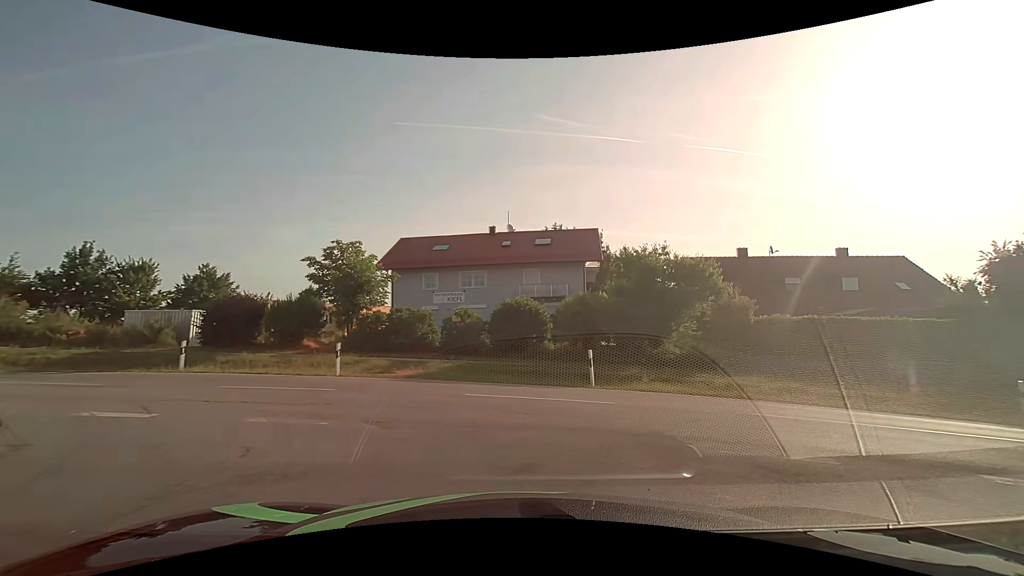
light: Day
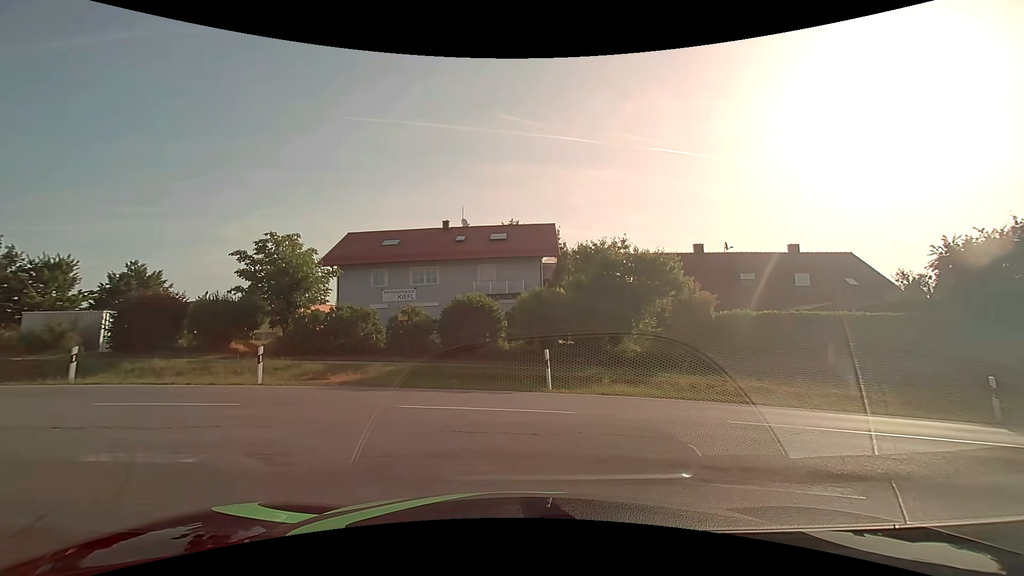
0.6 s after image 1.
(+0.1, +1.5) m; +8°
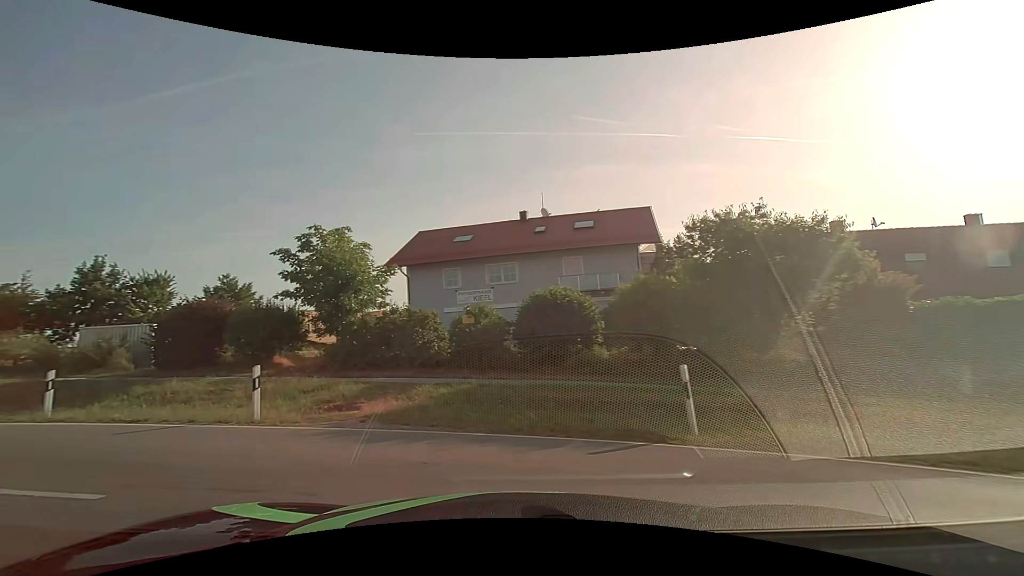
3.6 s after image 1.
(-0.3, +5.4) m; -12°
(-5, +8) (-14, +12) (-24, +15) (-33, +18) (-43, +21) (-52, +25) (-62, +28) (-71, +32) (-80, +36) (-89, +40) m
